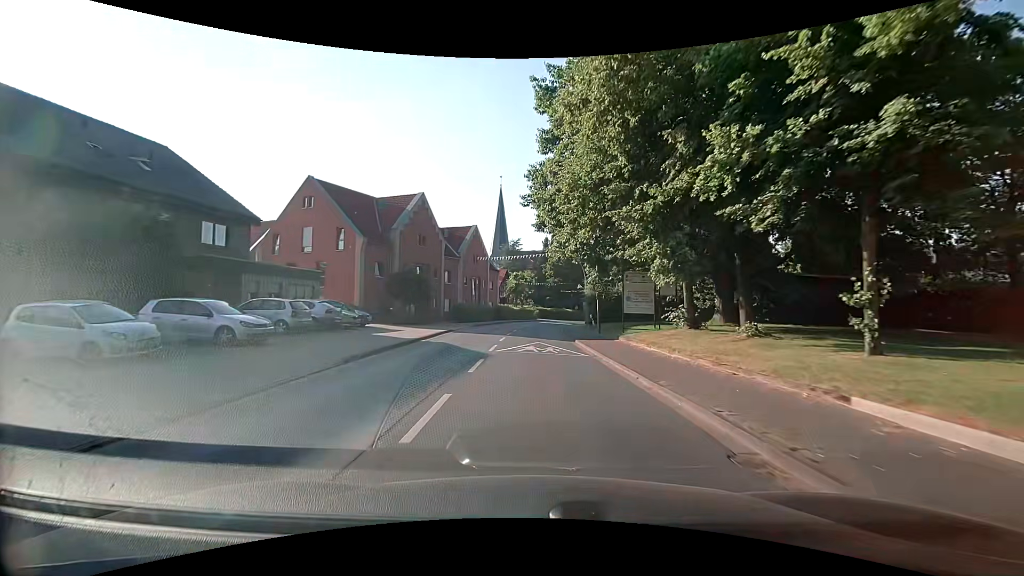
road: secondary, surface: asphalt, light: Day
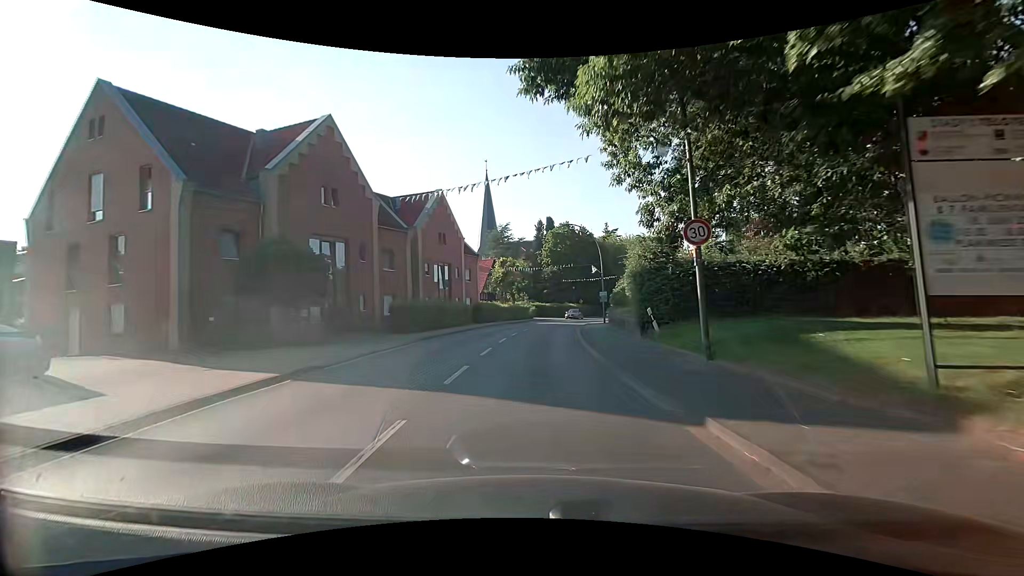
(-0.2, +19.3) m; -1°
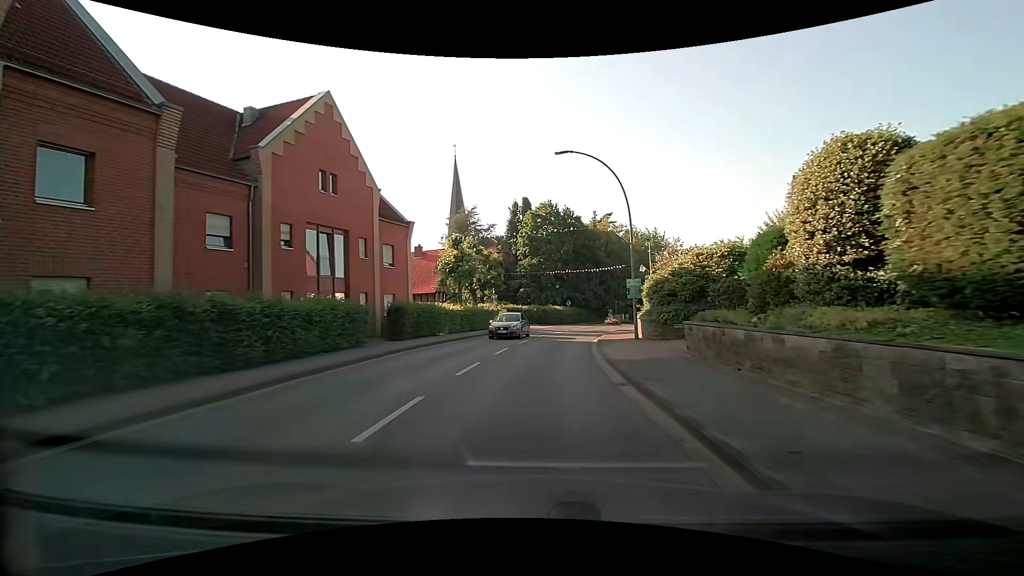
(+0.5, +20.6) m; +3°
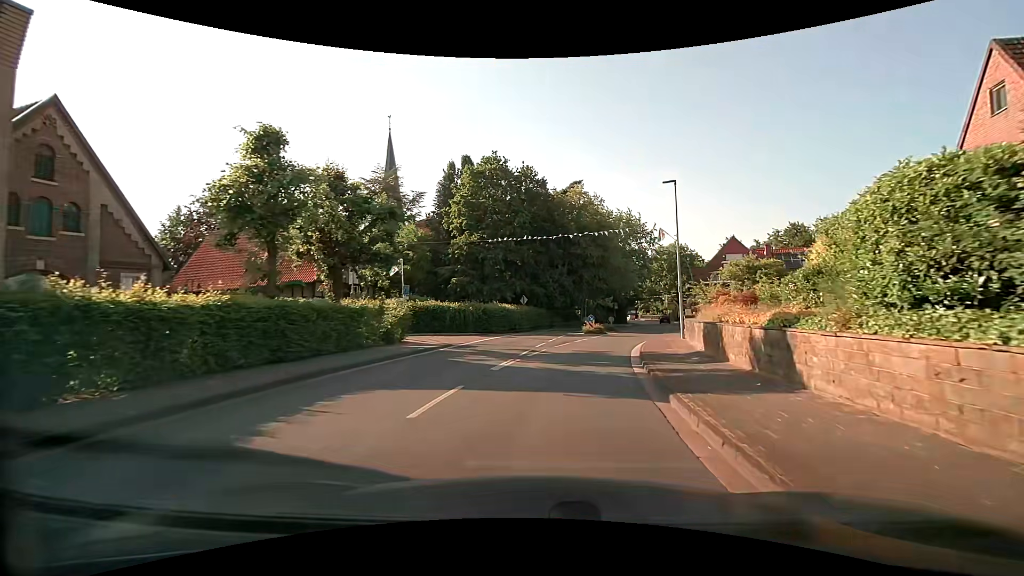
(+1.0, +21.6) m; +6°
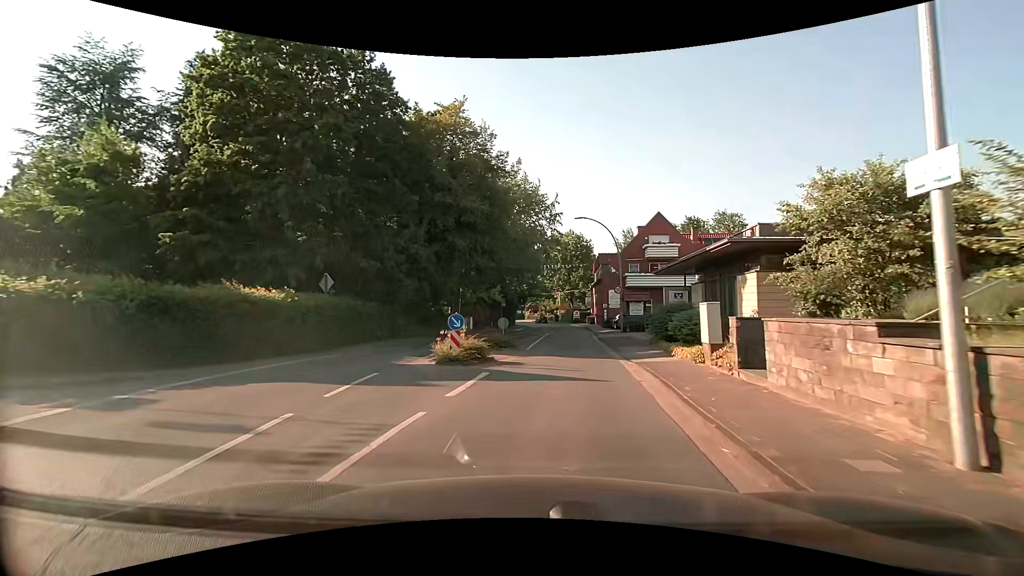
(+2.5, +21.9) m; +13°
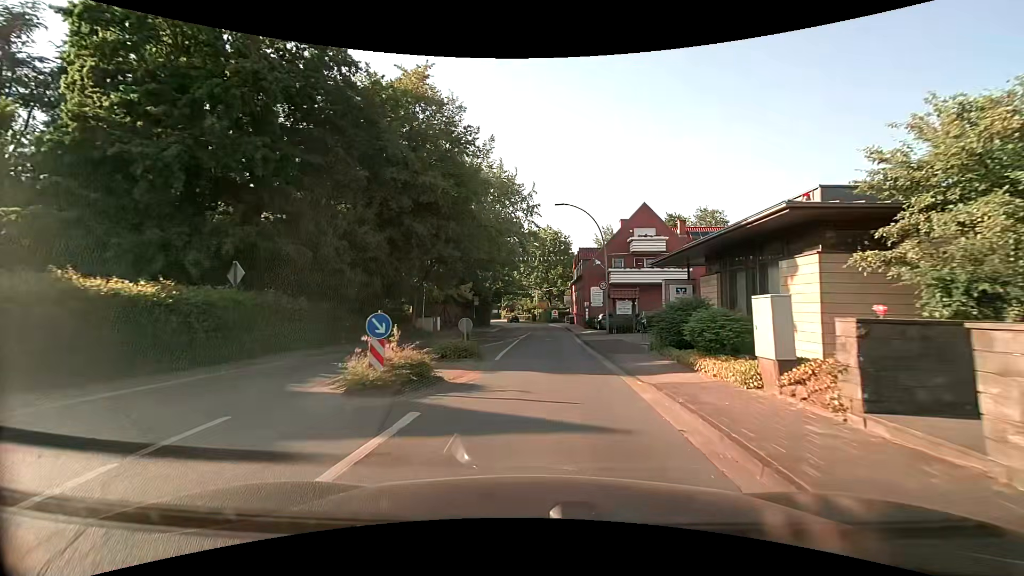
(+0.1, +4.6) m; +3°
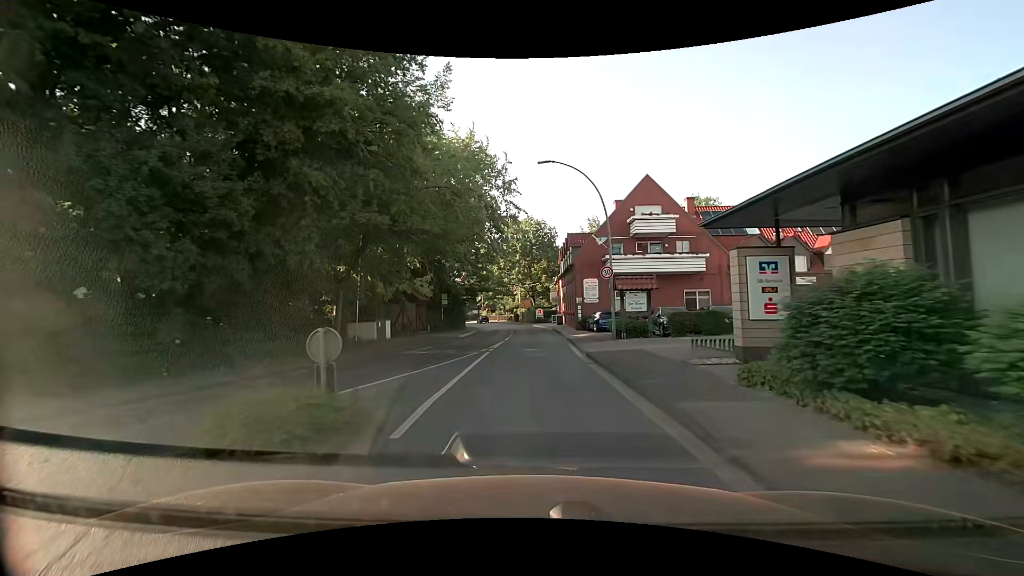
(+0.2, +9.2) m; +2°
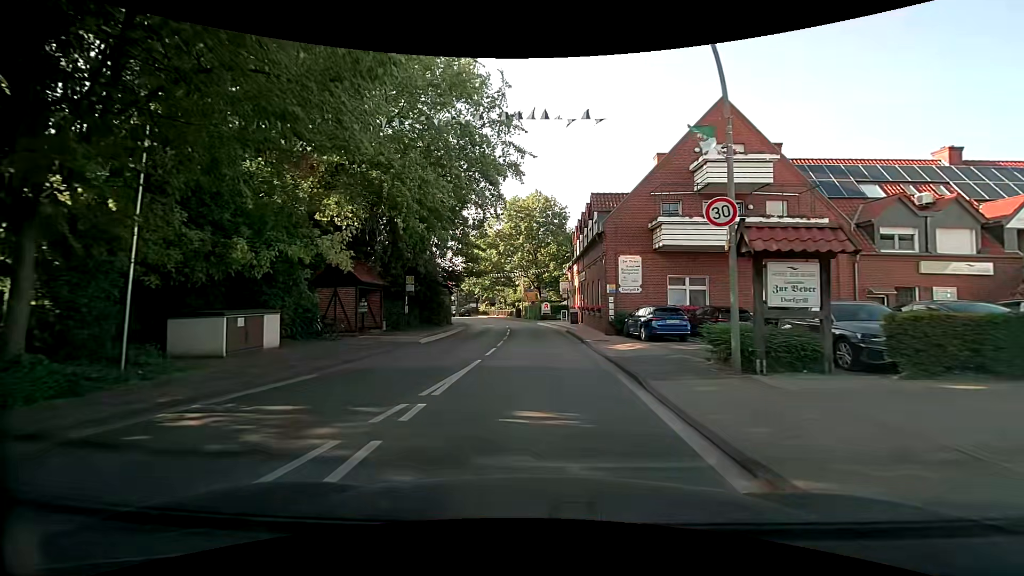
(-0.1, +13.7) m; 0°
(0, +10) (0, +20) (0, +30) (0, +40) (-2, +50) (-3, +60) (-6, +69) (-8, +79) (-11, +89) (-14, +98) m
